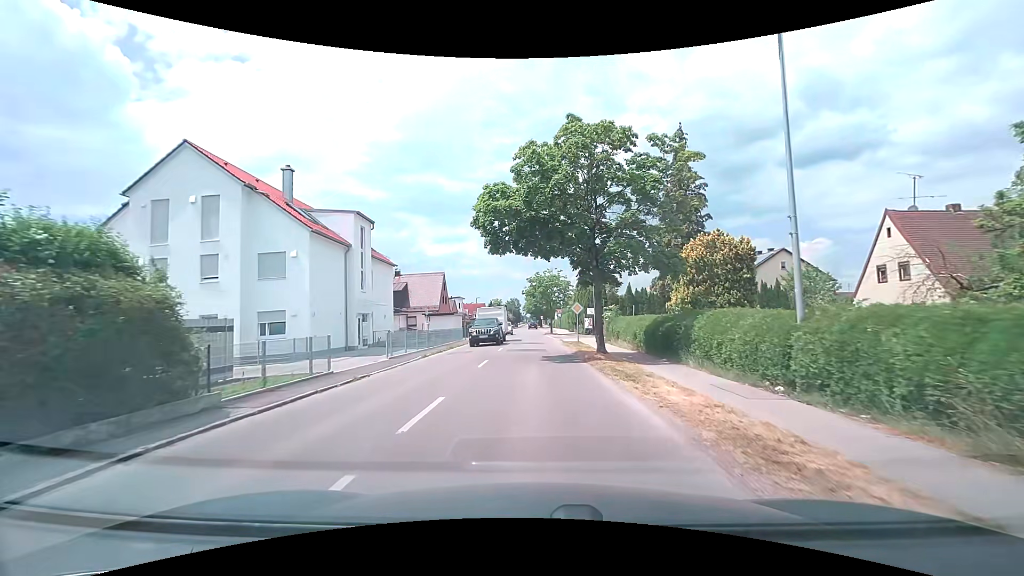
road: tertiary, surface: asphalt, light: Day
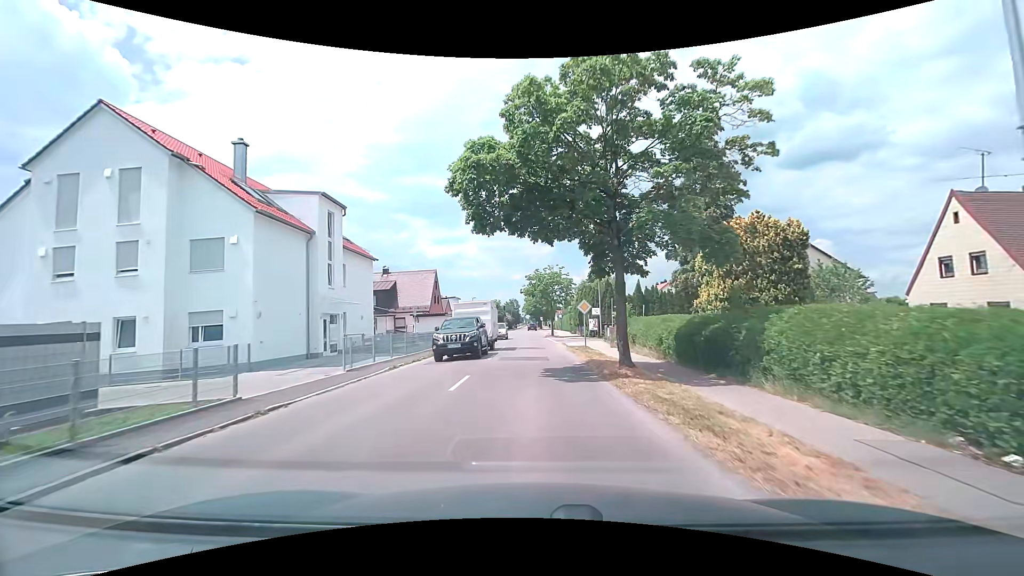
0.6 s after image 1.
(0.0, +4.9) m; -1°
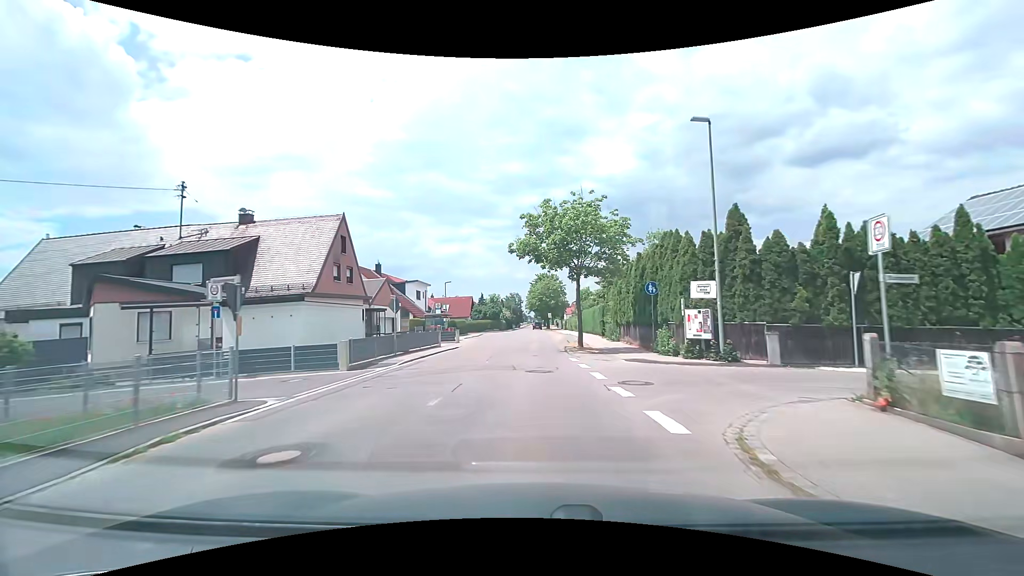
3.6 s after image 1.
(-0.1, +30.1) m; 0°
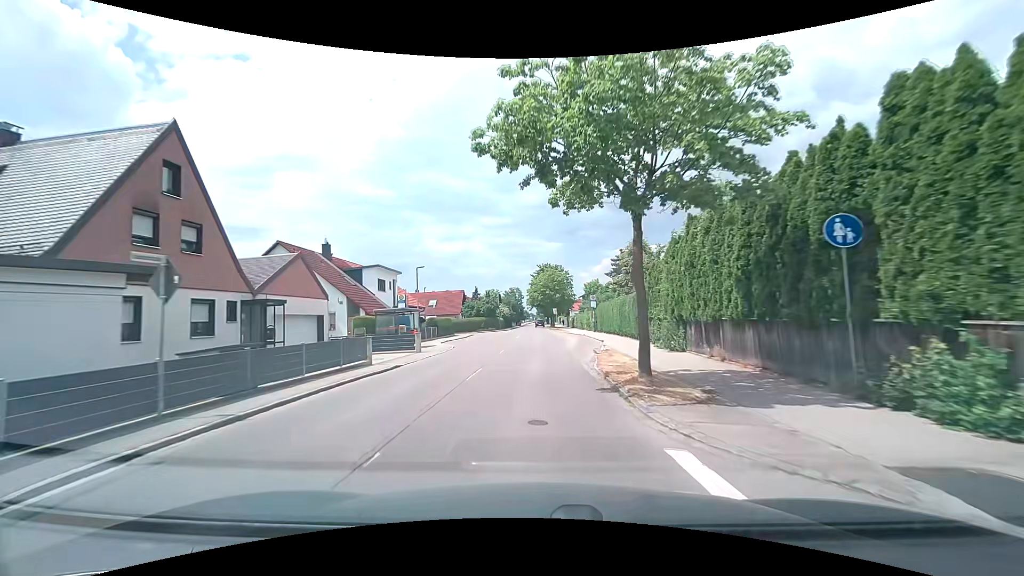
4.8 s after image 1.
(-0.1, +14.2) m; 0°
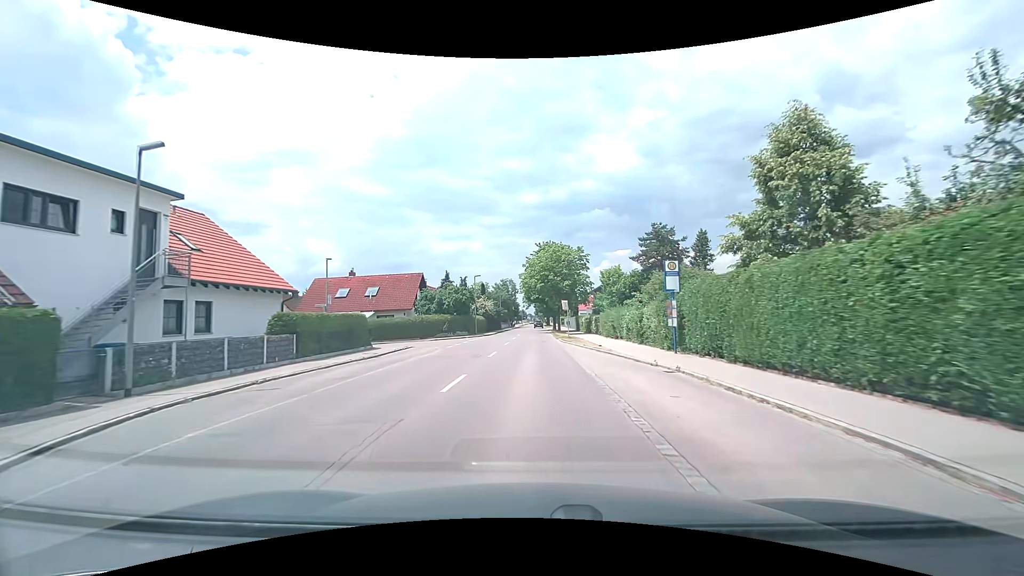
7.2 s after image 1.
(+0.1, +29.1) m; 0°
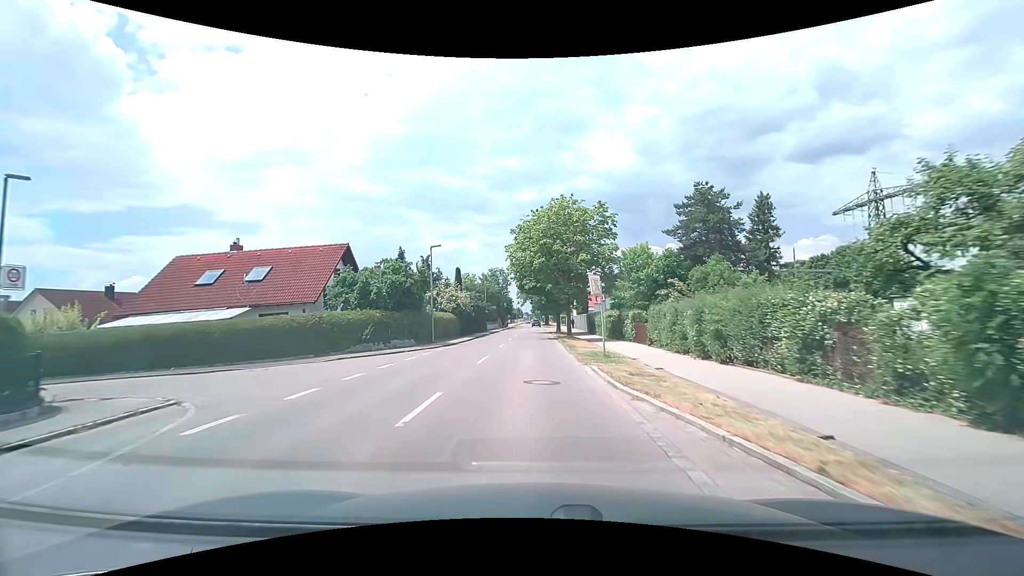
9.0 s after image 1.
(0.0, +21.0) m; 0°
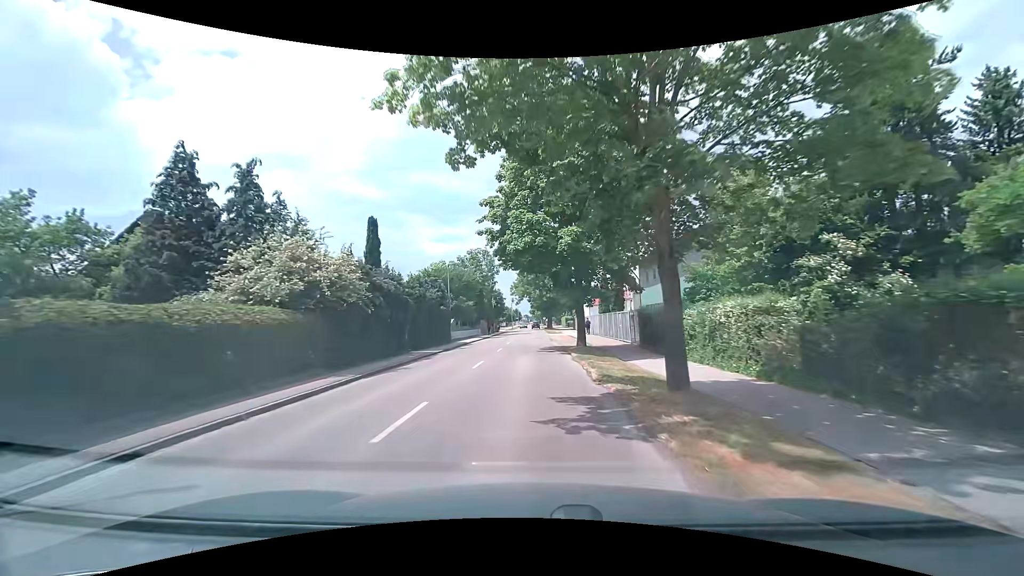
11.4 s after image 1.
(+0.1, +27.5) m; 0°
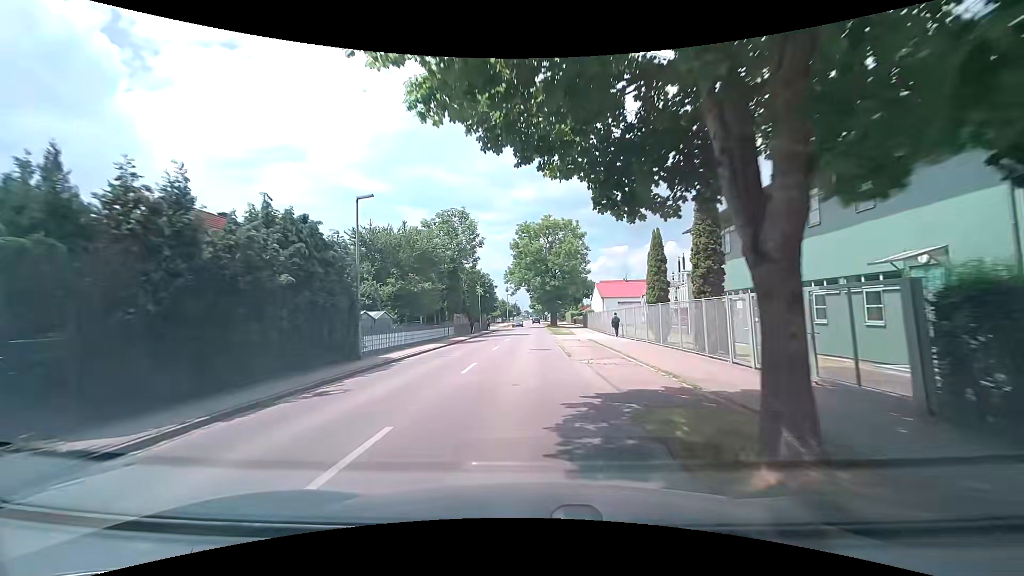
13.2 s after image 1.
(0.0, +20.3) m; 0°
(0, +10) (0, +20) (0, +30) (0, +40) (0, +50) (0, +60) (0, +70) (0, +80) (0, +90) (0, +100) m
